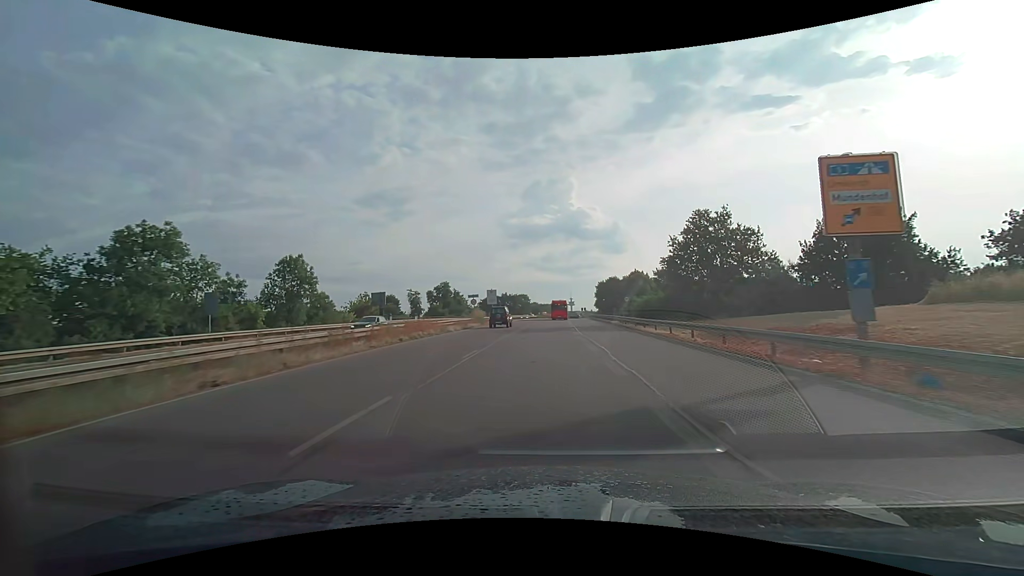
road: trunk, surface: asphalt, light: Day
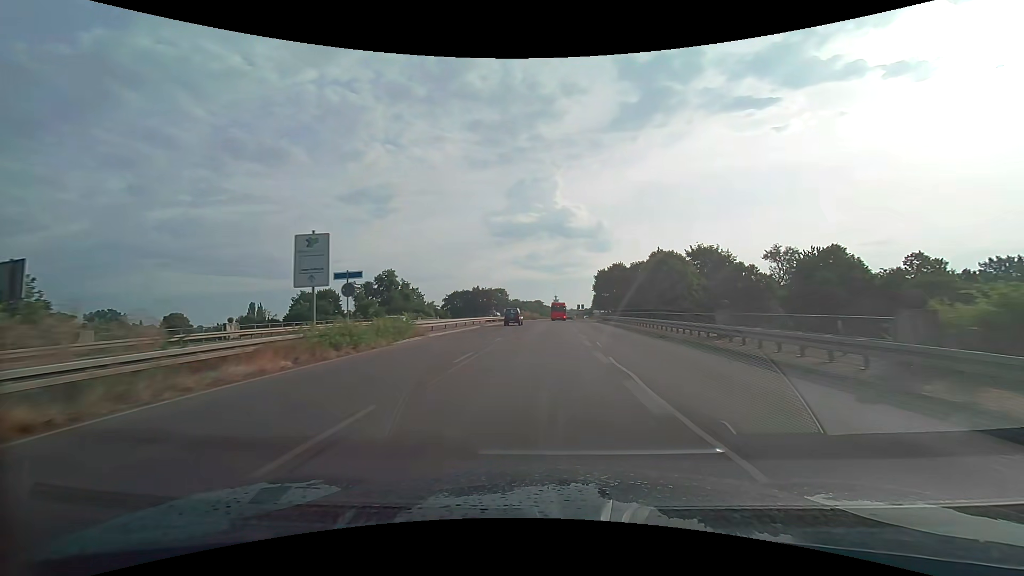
(+0.6, +45.5) m; +2°
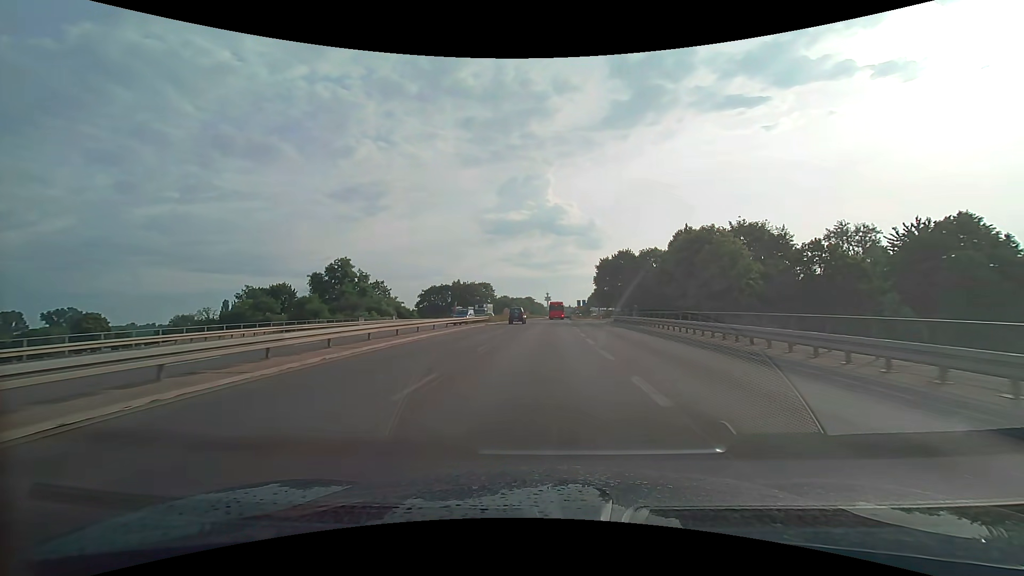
(+0.2, +23.5) m; +1°
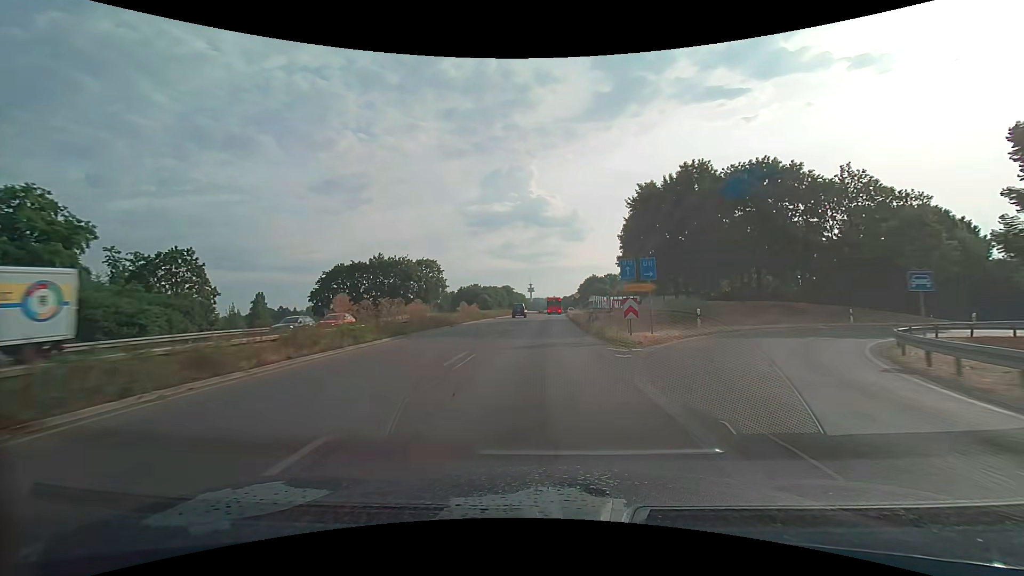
(+1.2, +58.9) m; +2°
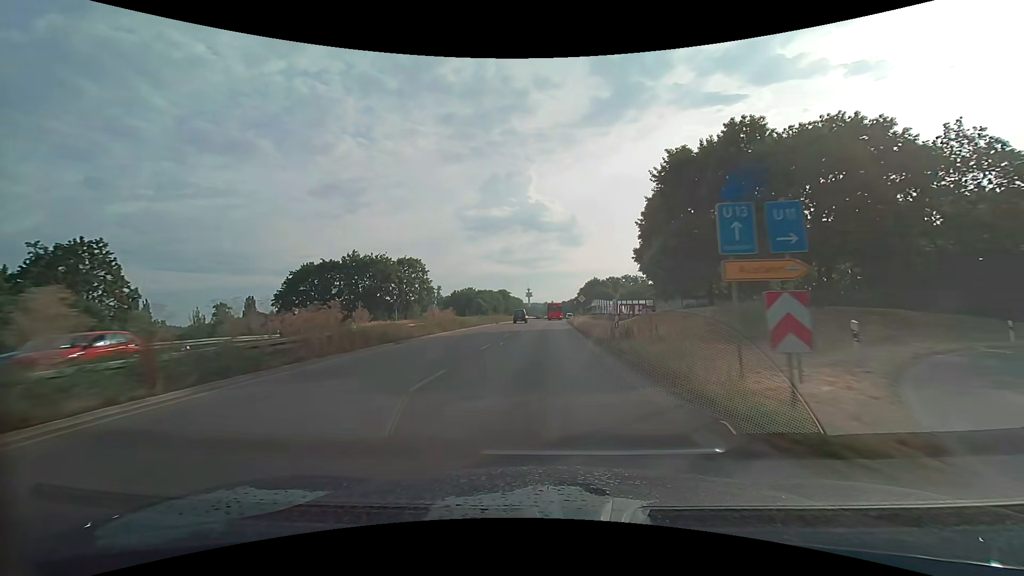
(0.0, +11.8) m; 0°
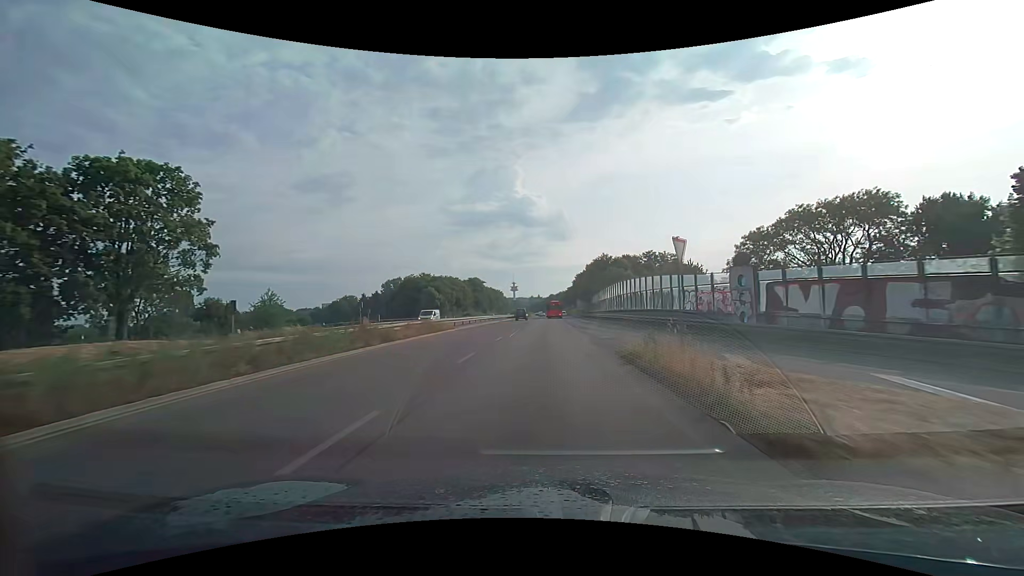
(+0.7, +58.3) m; +2°
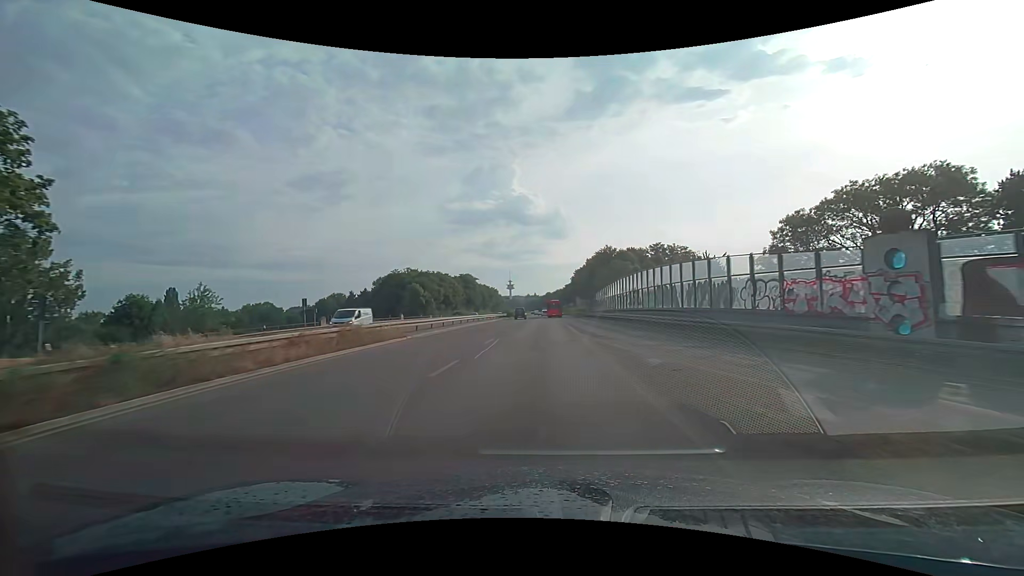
(0.0, +11.6) m; 0°
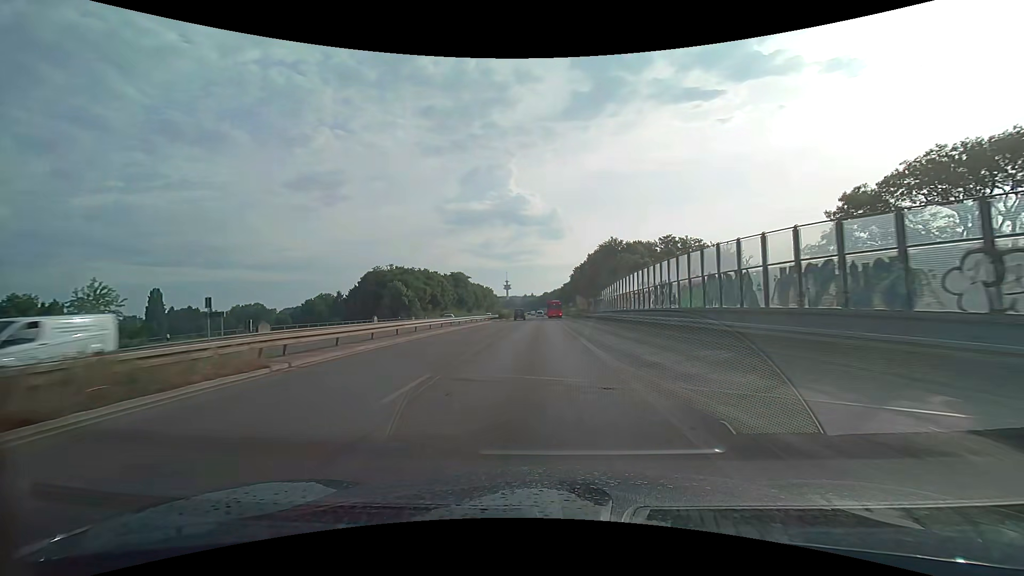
(0.0, +11.6) m; 0°
